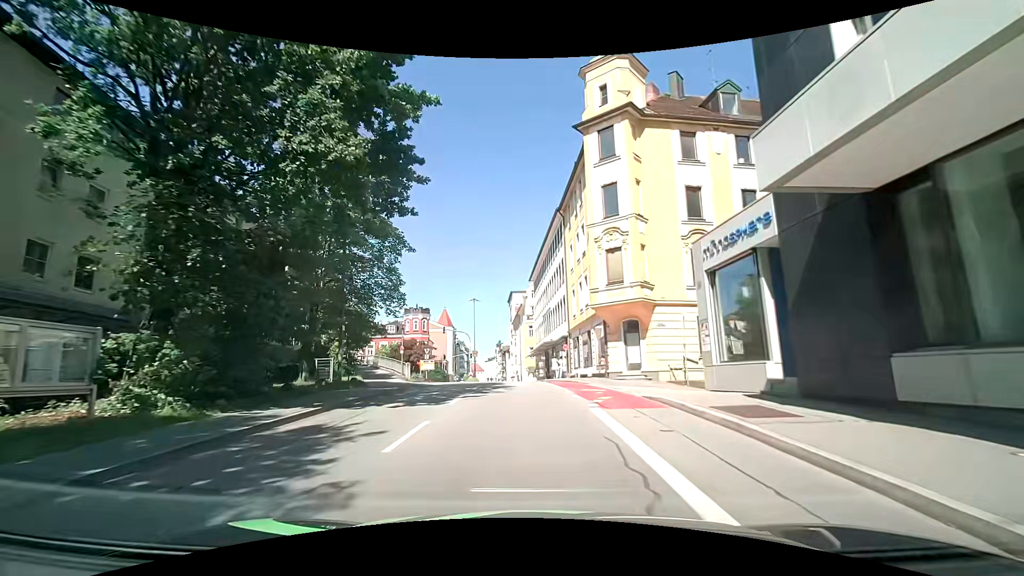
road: tertiary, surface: asphalt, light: Day
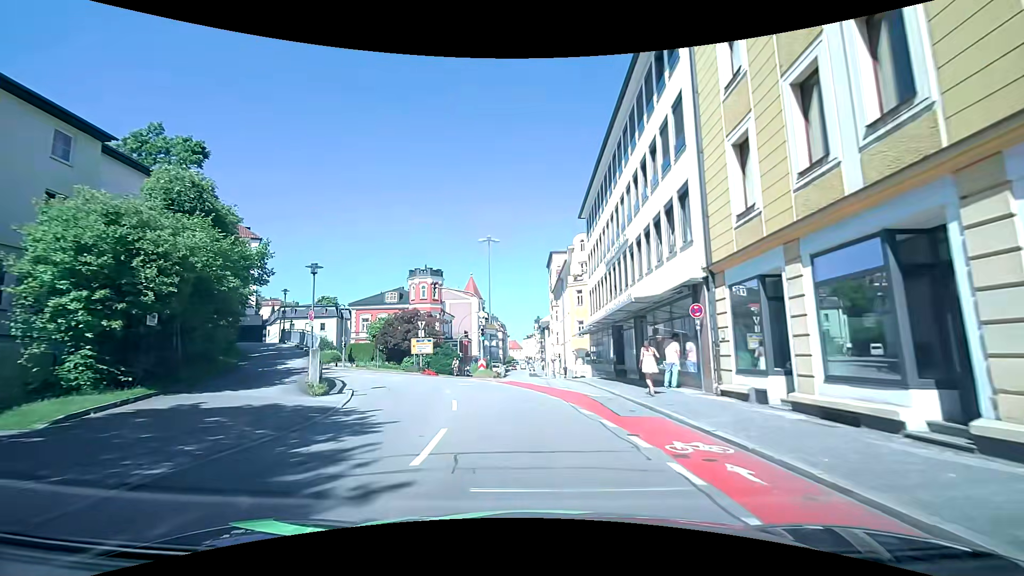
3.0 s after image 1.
(-0.7, +24.8) m; -4°
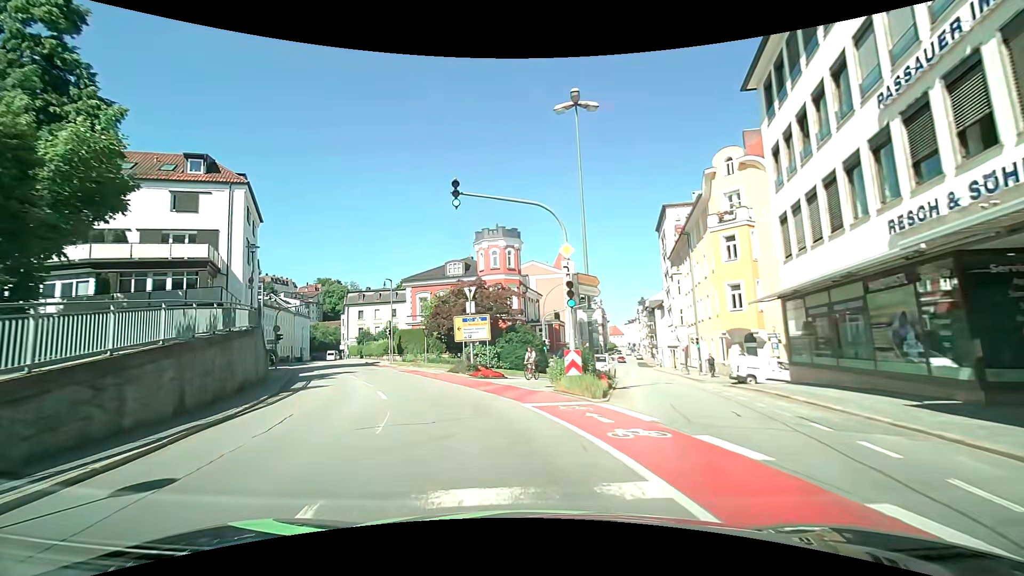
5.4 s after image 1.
(-1.2, +19.3) m; -10°
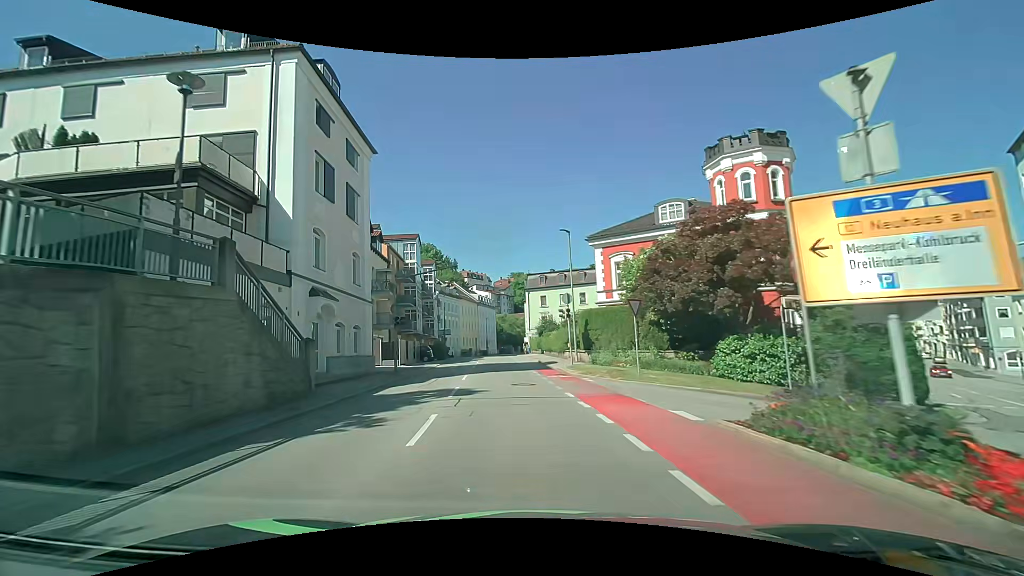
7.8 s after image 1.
(-4.3, +19.8) m; -23°
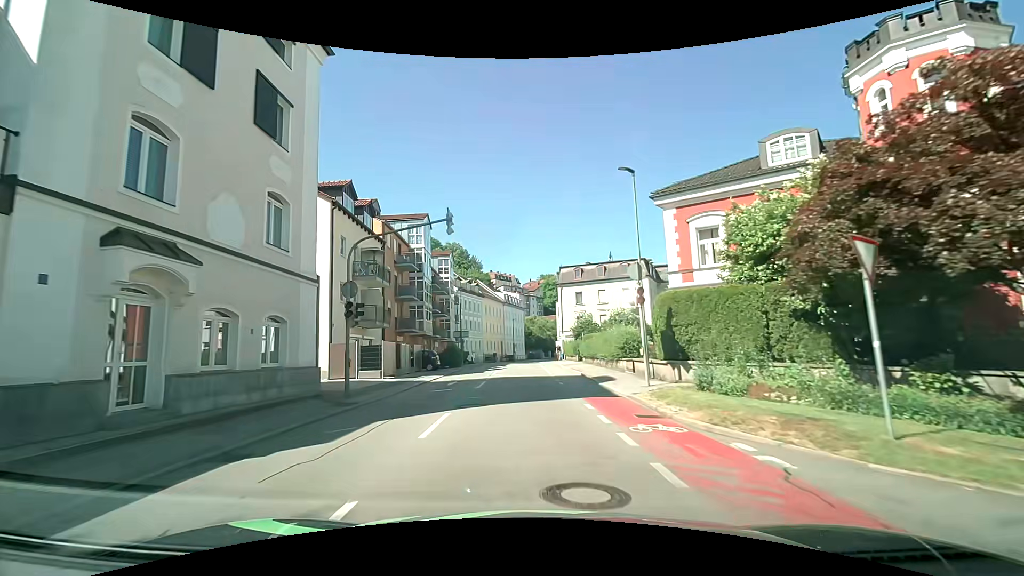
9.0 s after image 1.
(-0.4, +11.5) m; -3°
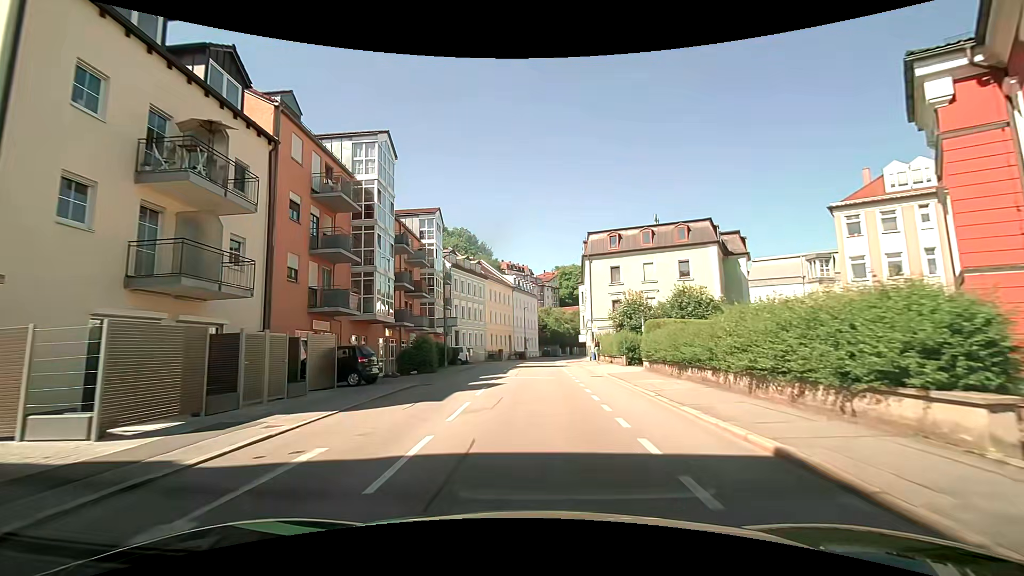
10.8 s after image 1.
(-0.3, +18.3) m; -2°
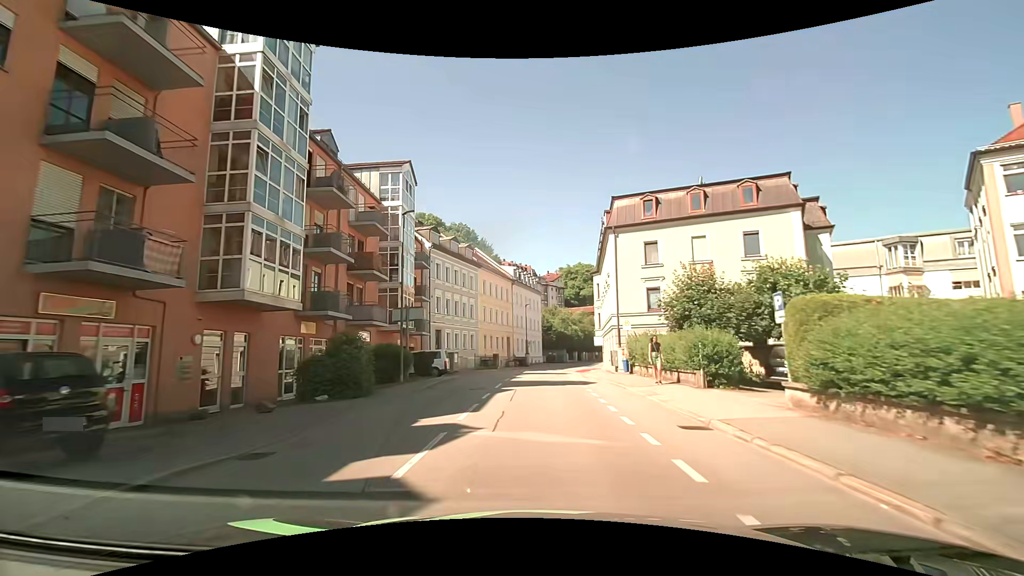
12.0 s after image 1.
(0.0, +13.1) m; 0°
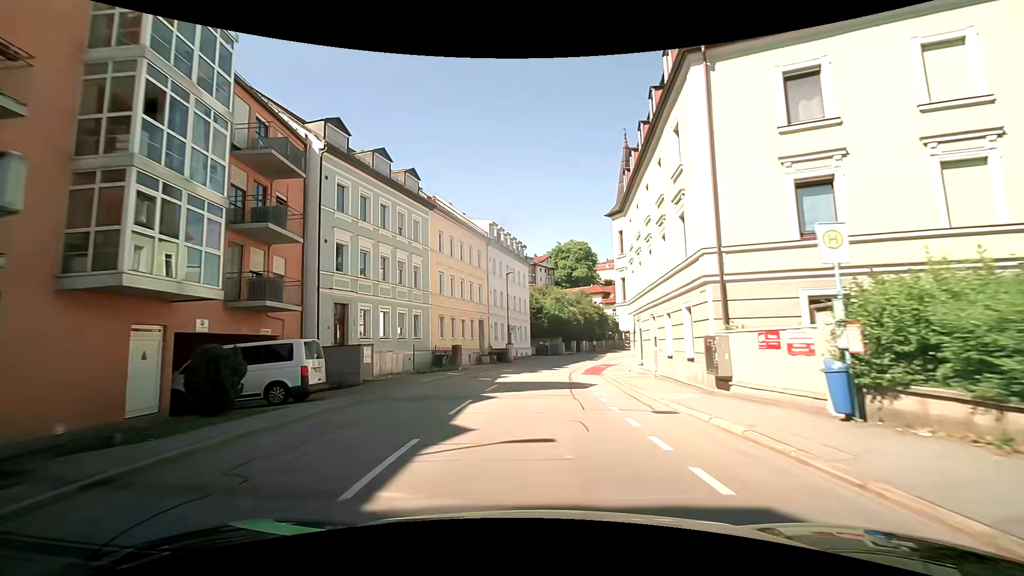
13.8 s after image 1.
(+0.1, +20.7) m; +1°
(0, +10) (0, +20) (+1, +30) (+2, +40) (+5, +50) (+8, +59) (+11, +68) (+16, +77) (+21, +86) (+27, +94) m
